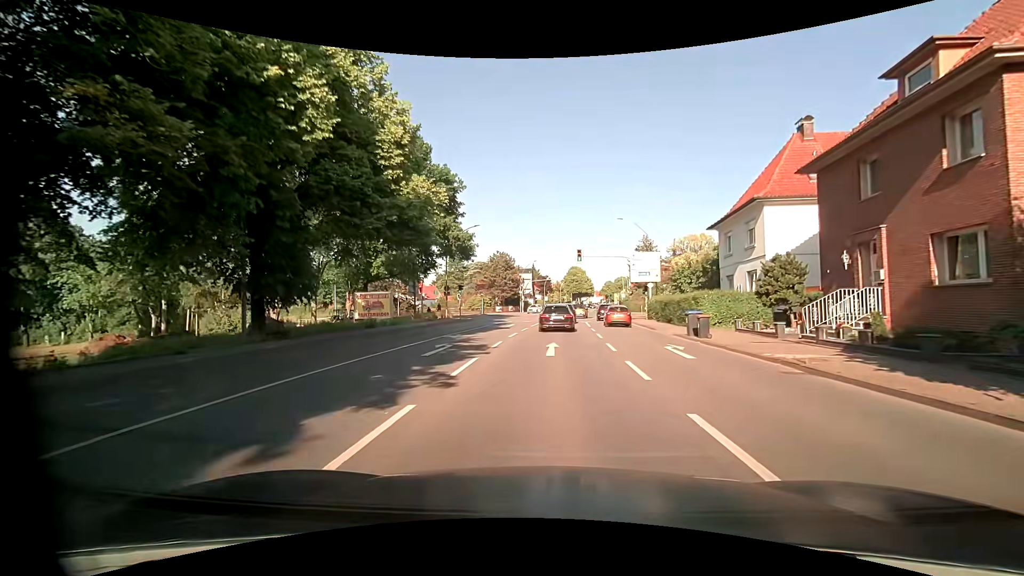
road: primary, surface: asphalt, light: Day
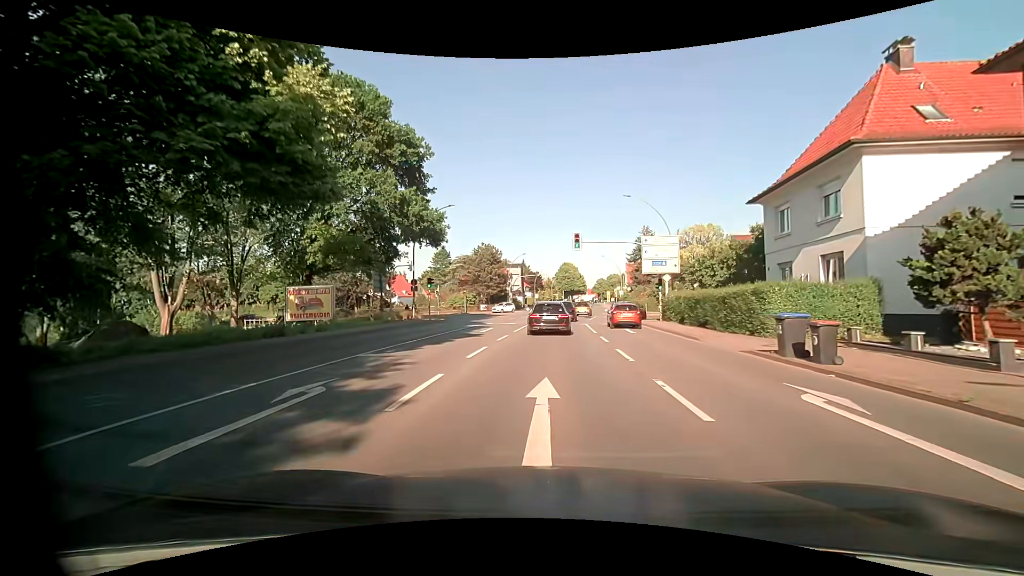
(+0.2, +9.2) m; +2°
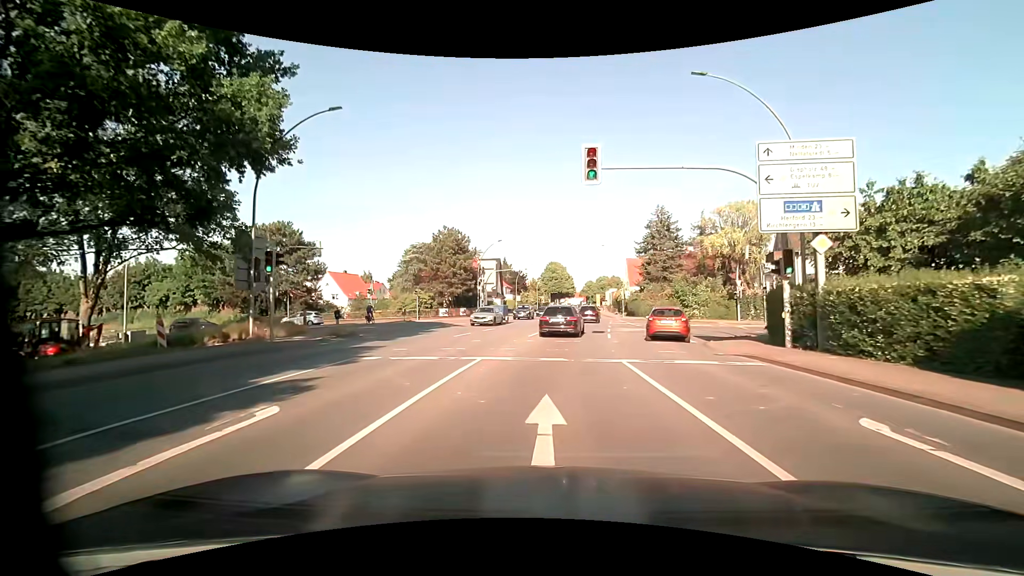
(+0.2, +21.6) m; +2°
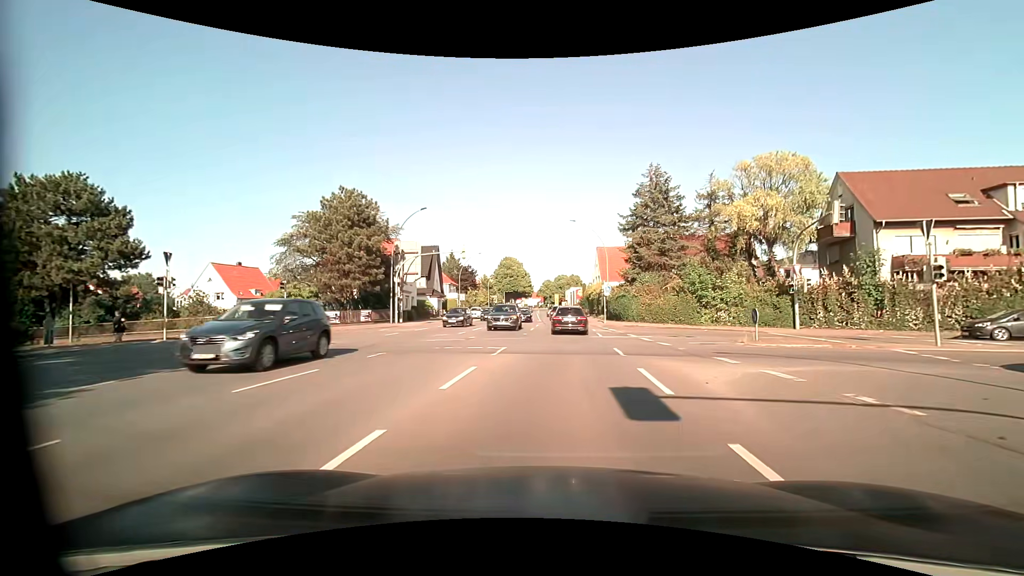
(+0.4, +20.9) m; +3°
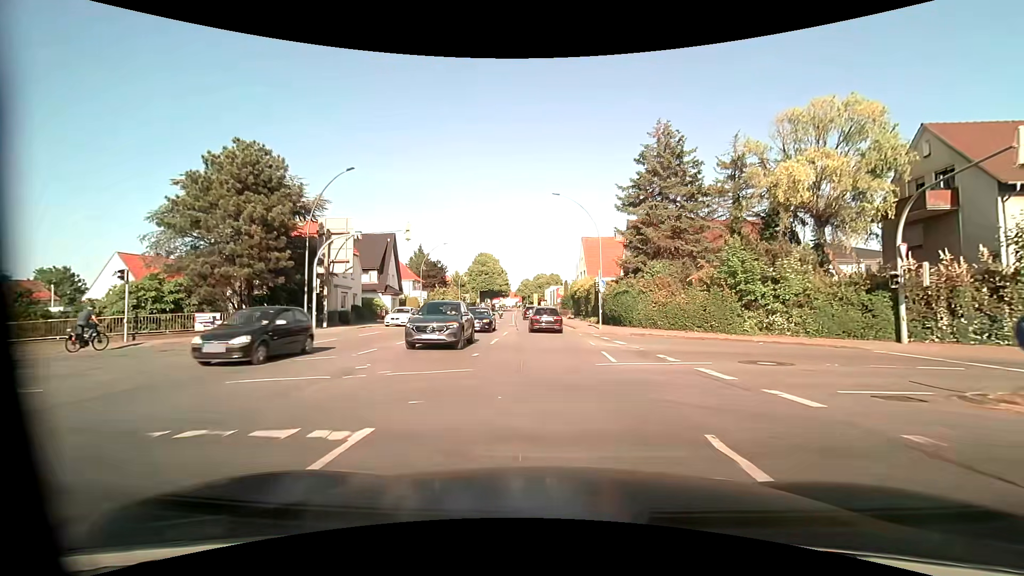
(+0.4, +11.8) m; +3°
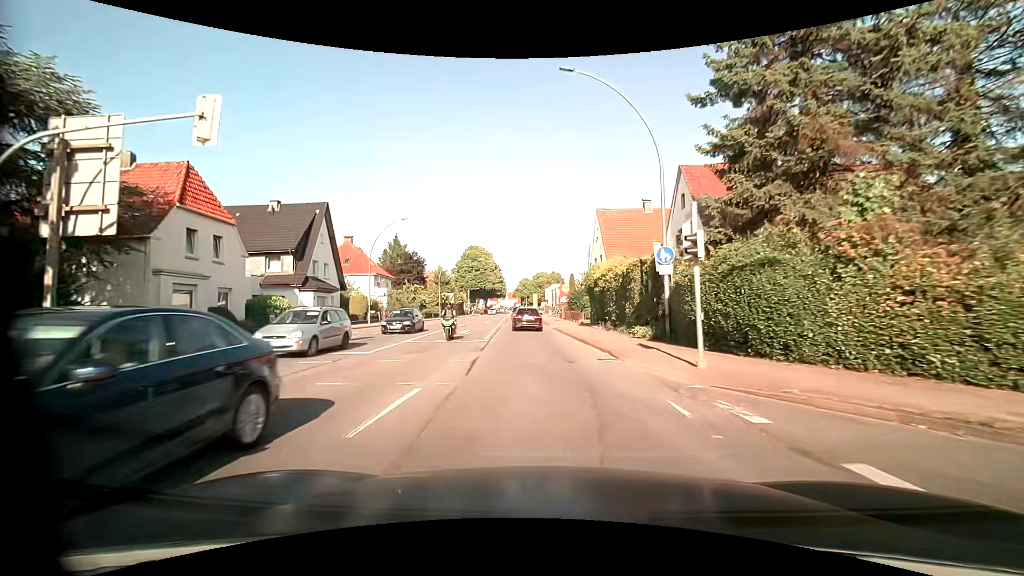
(+0.1, +19.7) m; 0°
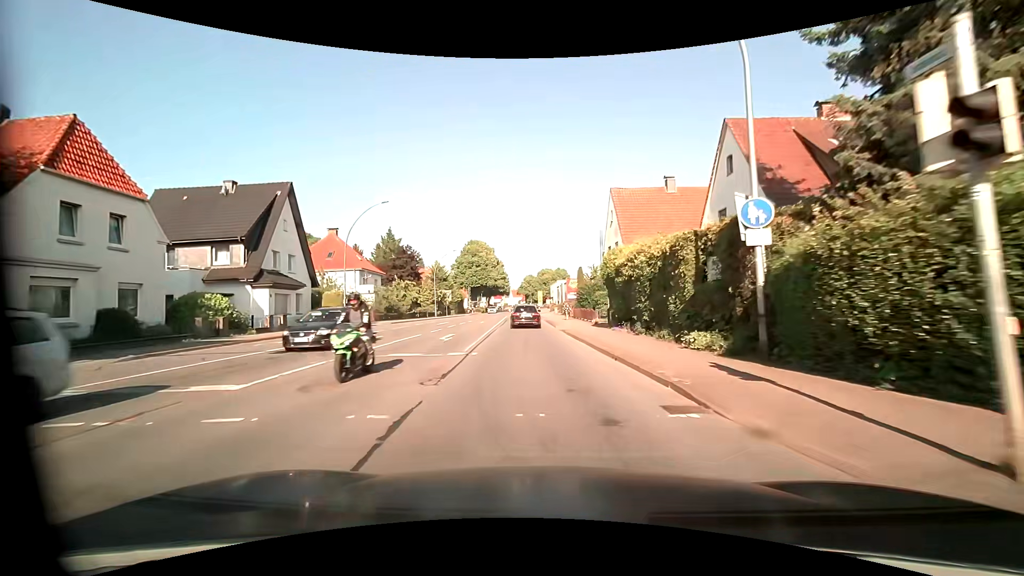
(0.0, +7.0) m; -1°
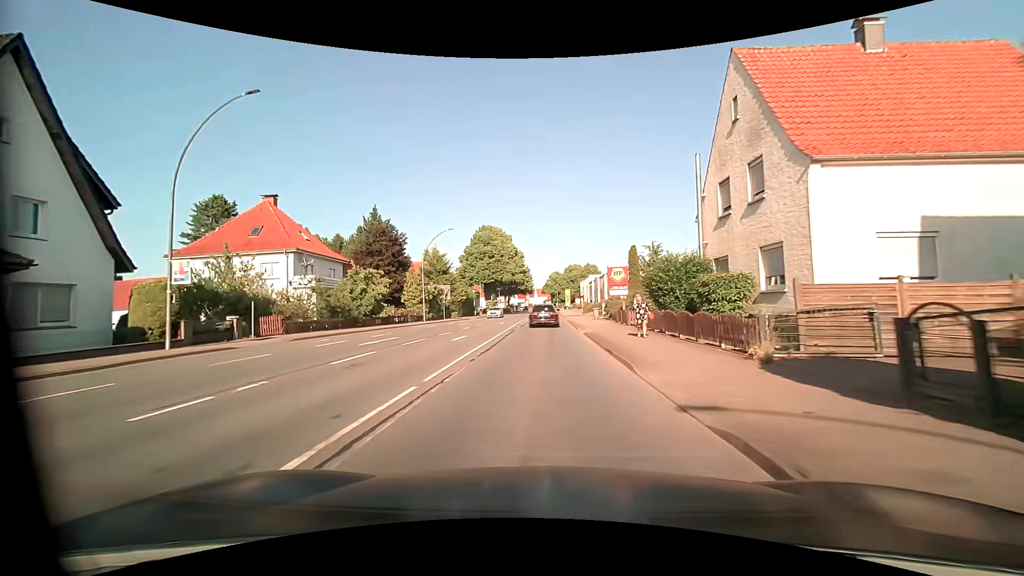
(-0.5, +21.6) m; -3°
(0, +10) (0, +20) (0, +30) (0, +40) (0, +50) (0, +60) (0, +70) (0, +80) (0, +90) (0, +100) m
